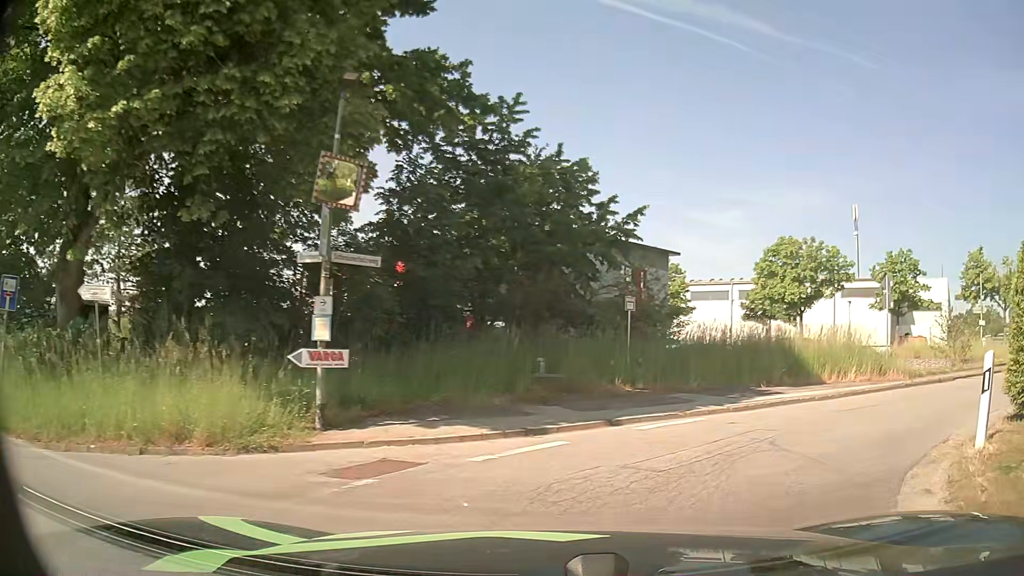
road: residential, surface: asphalt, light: Day
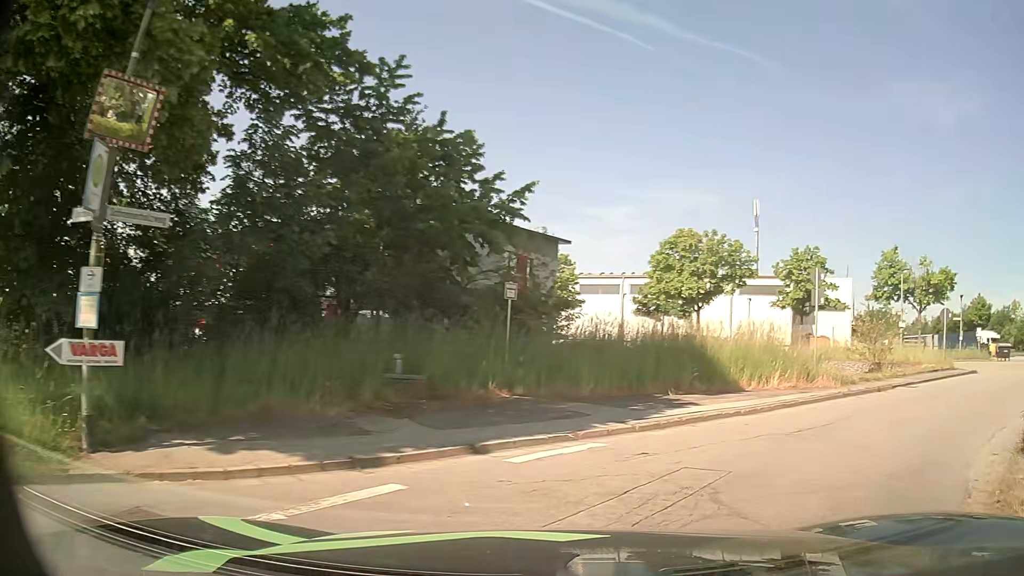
(+0.1, +2.9) m; +9°
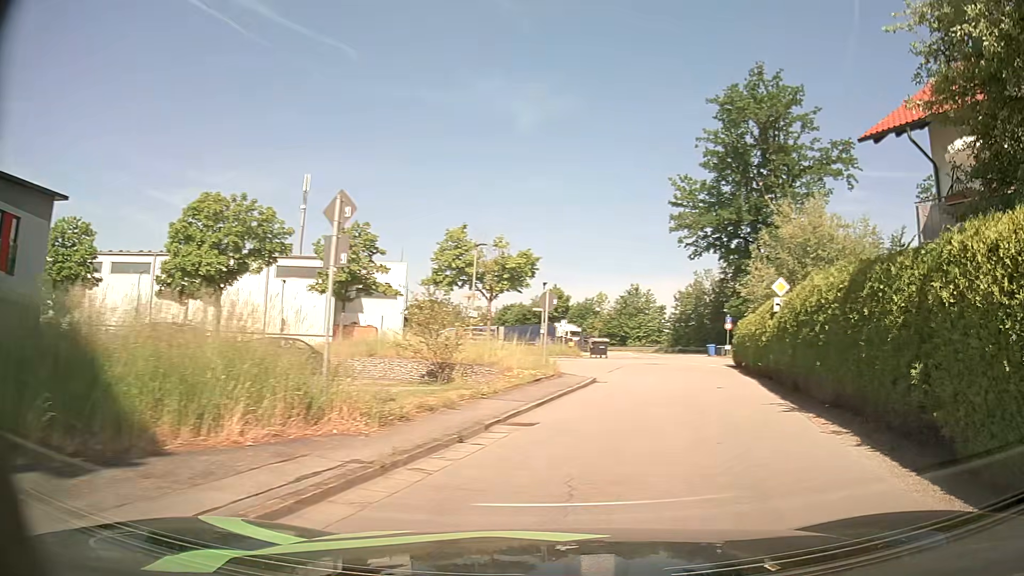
(+2.5, +8.3) m; +35°
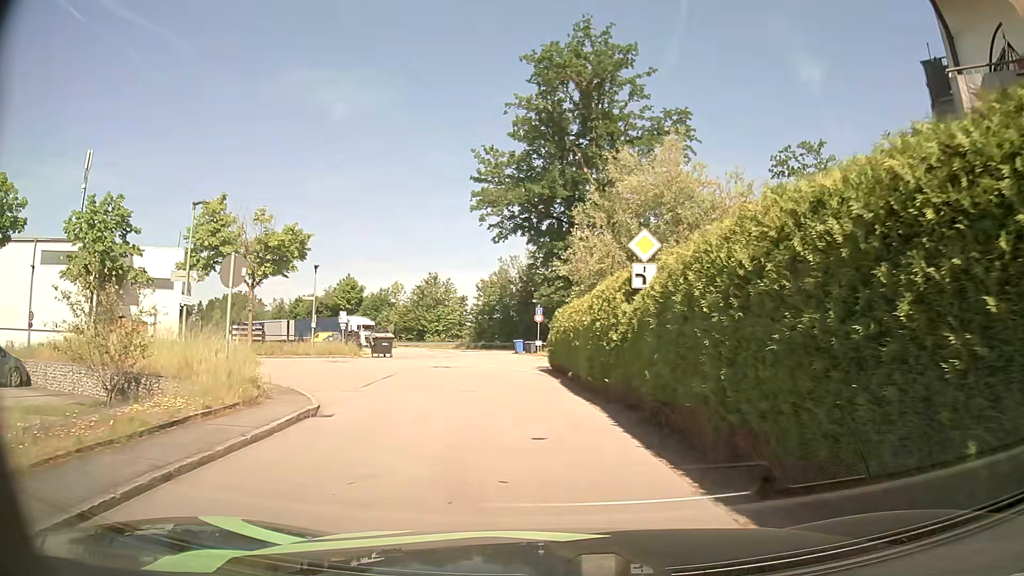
(+2.1, +8.9) m; +19°
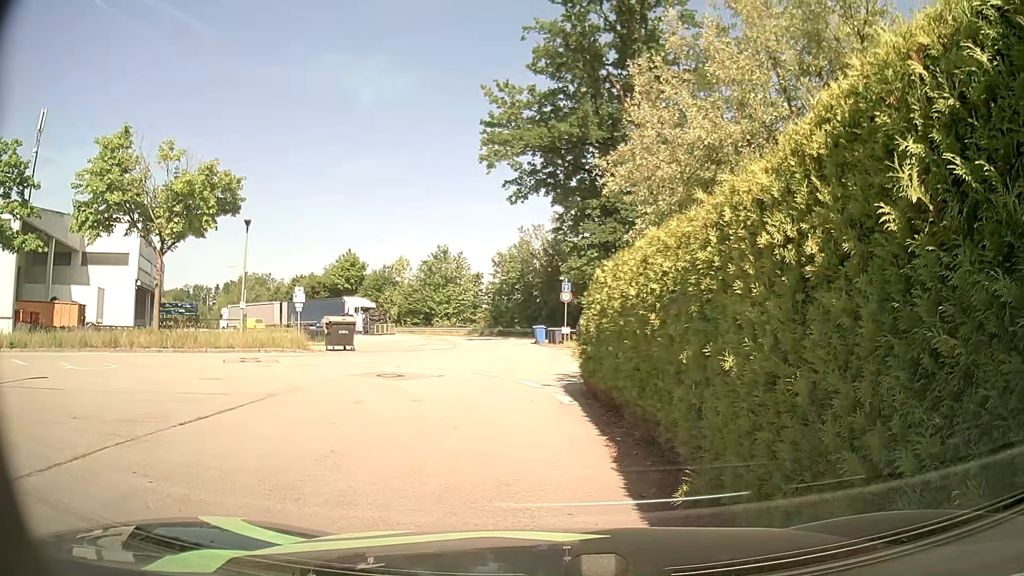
(+0.2, +12.5) m; -3°
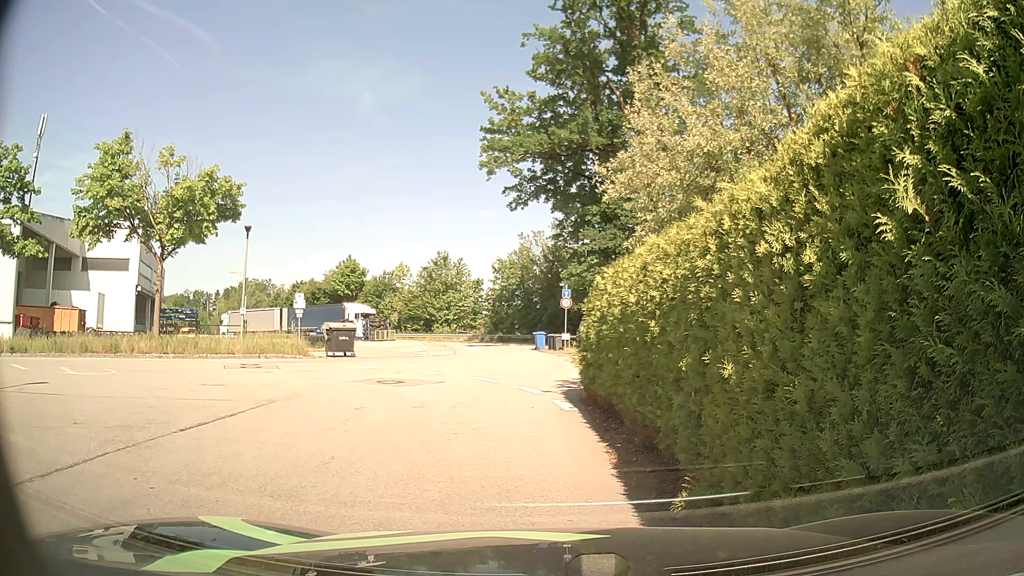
(0.0, +0.1) m; 0°
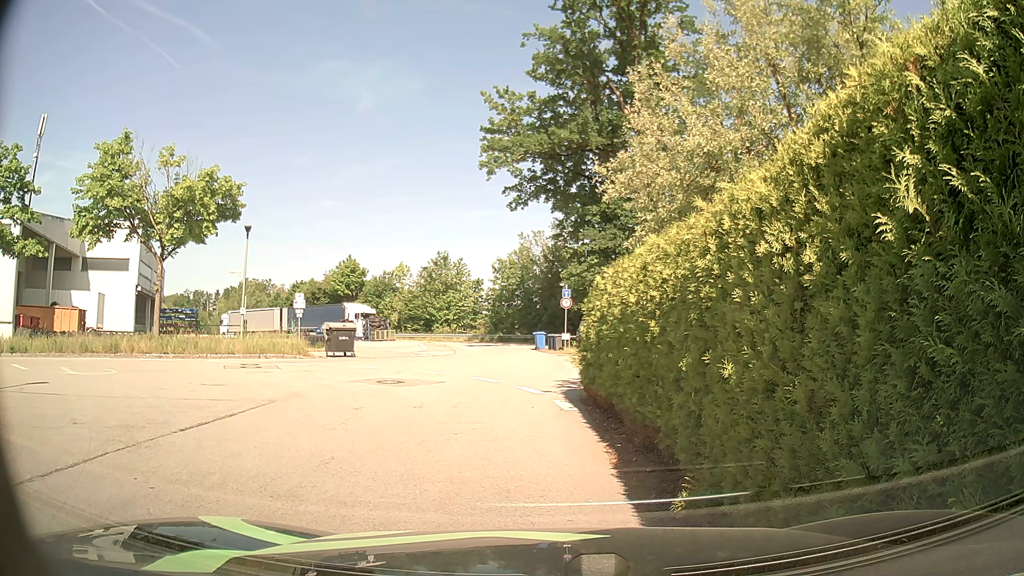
(0.0, 0.0) m; 0°
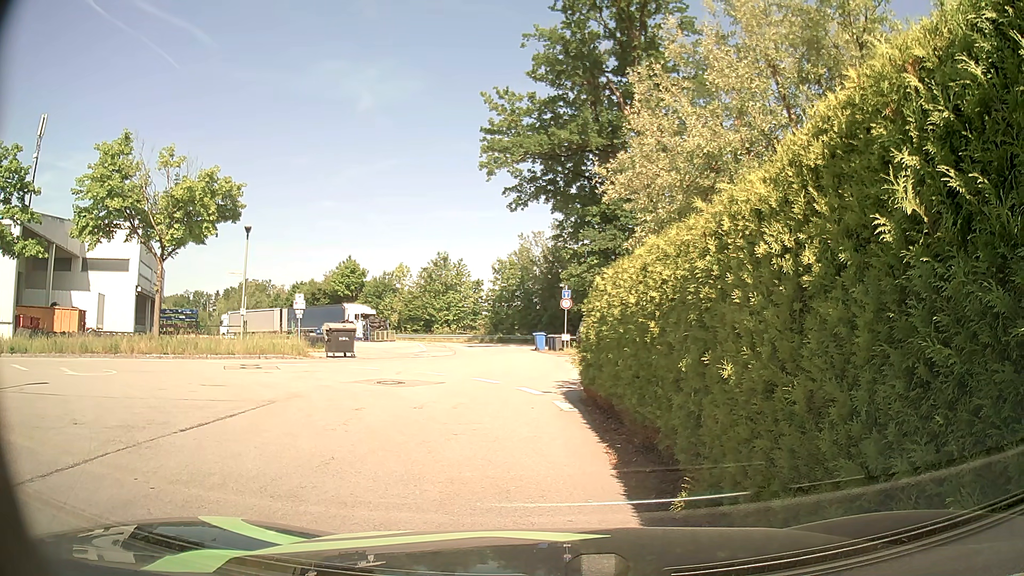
(0.0, 0.0) m; 0°
